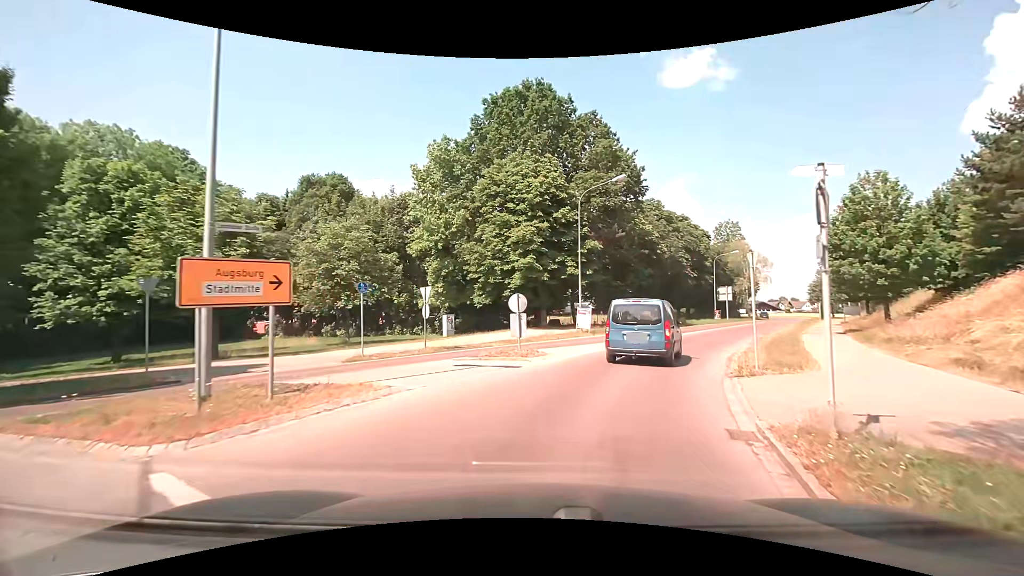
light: Day
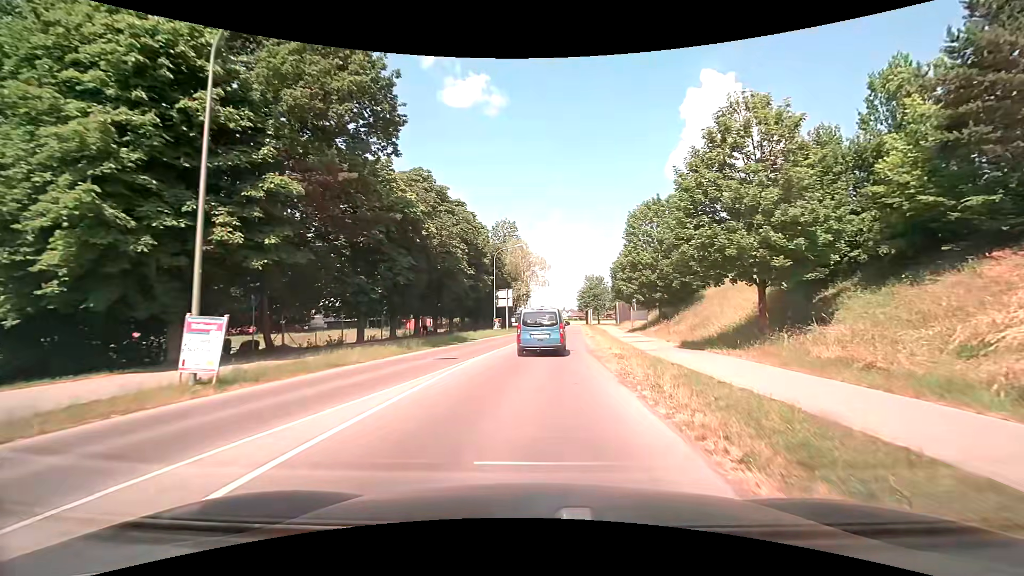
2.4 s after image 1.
(+4.6, +18.5) m; +25°
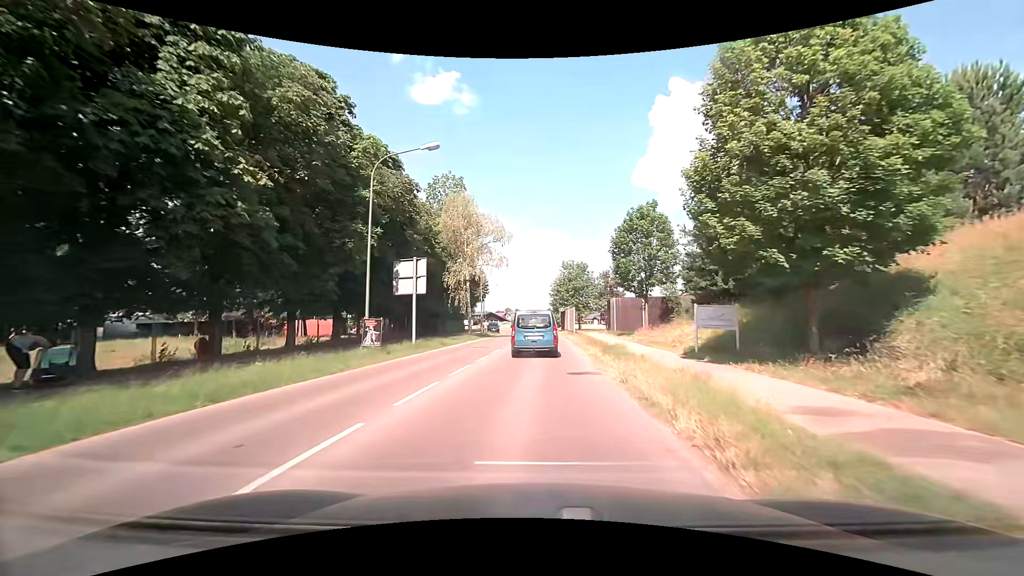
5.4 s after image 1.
(+1.7, +30.8) m; +5°
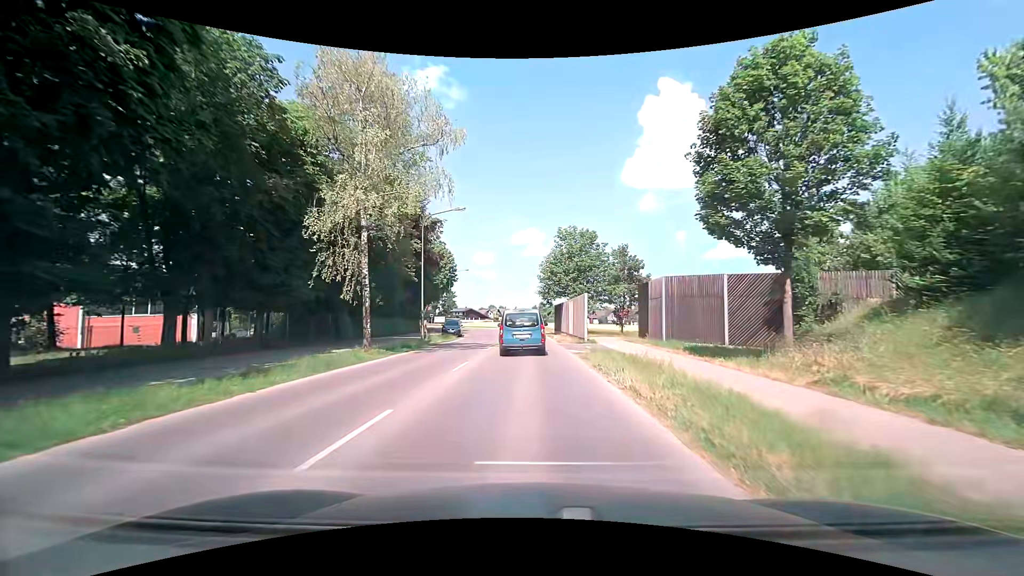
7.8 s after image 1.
(+0.3, +25.9) m; +1°
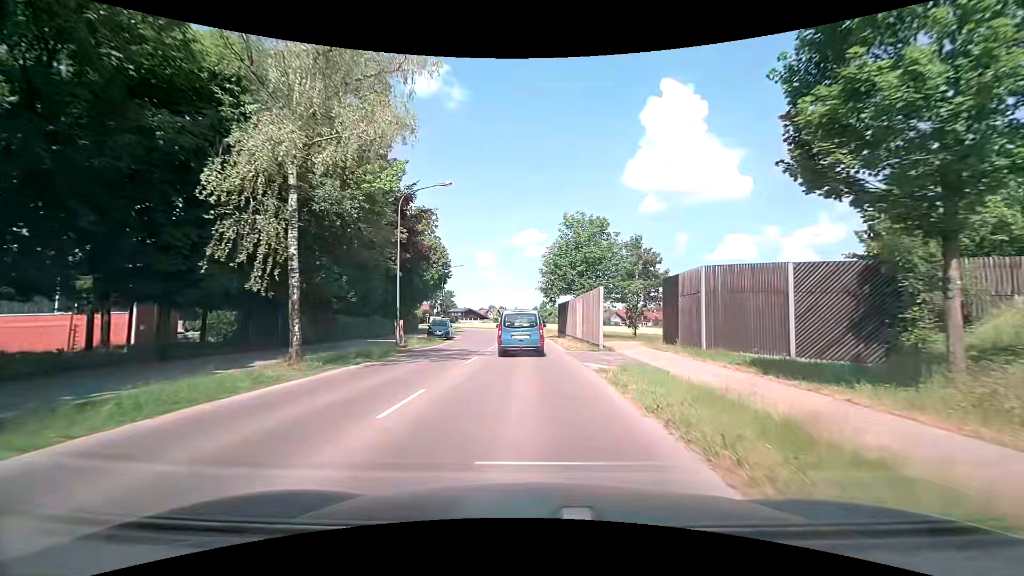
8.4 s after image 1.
(0.0, +6.6) m; 0°
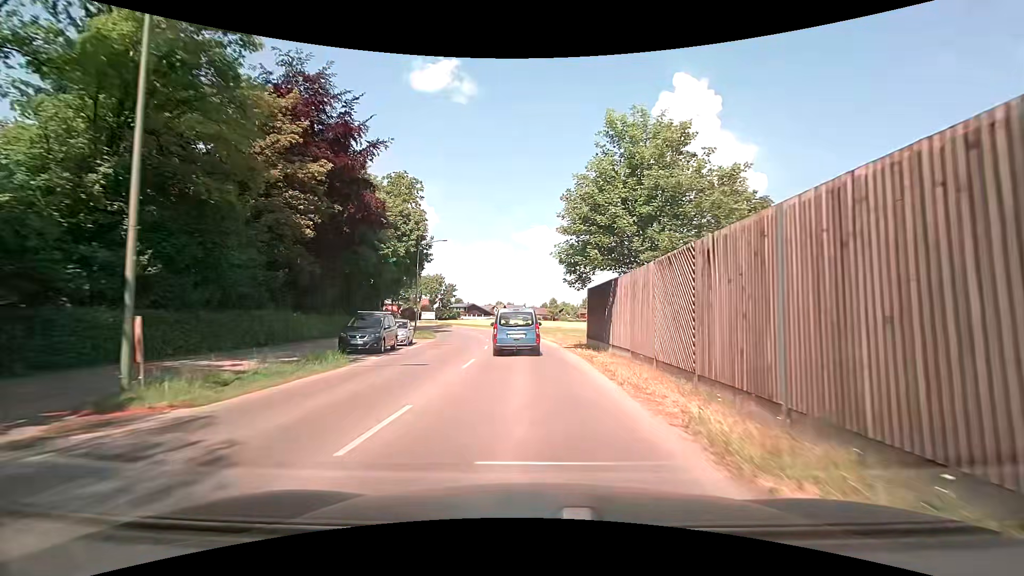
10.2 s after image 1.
(-0.1, +20.0) m; -1°
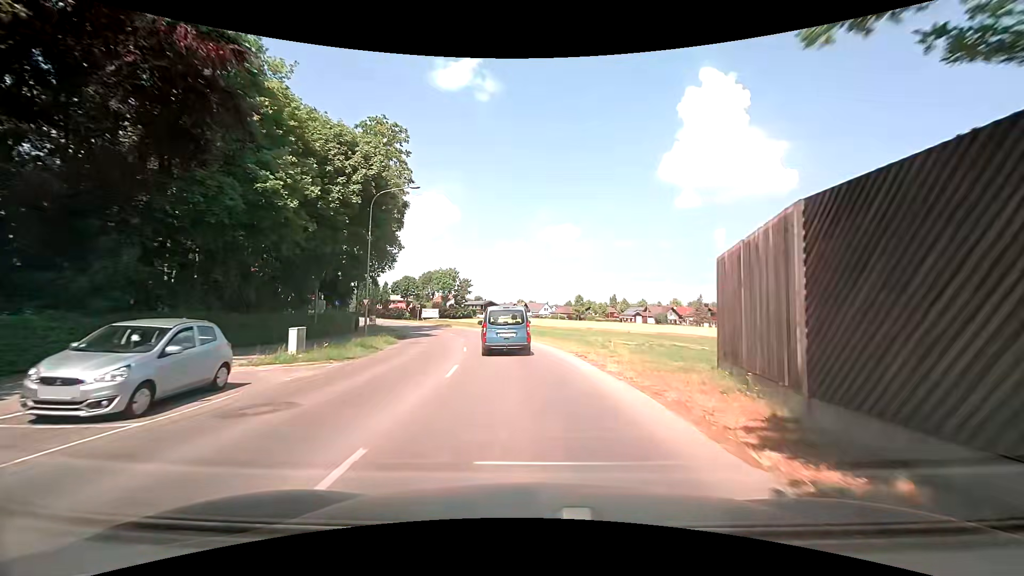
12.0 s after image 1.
(-0.5, +20.6) m; -3°
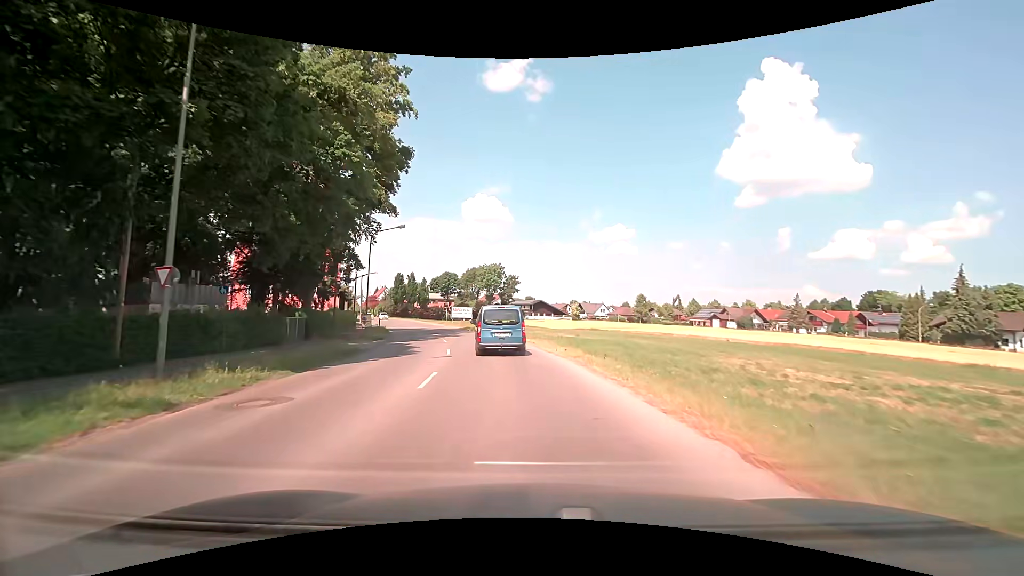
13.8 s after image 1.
(-0.8, +19.9) m; -6°
(0, +10) (-1, +20) (-3, +30) (-5, +40) (-8, +49) (-11, +59) (-14, +68) (-18, +78) (-21, +87) (-25, +96) m
